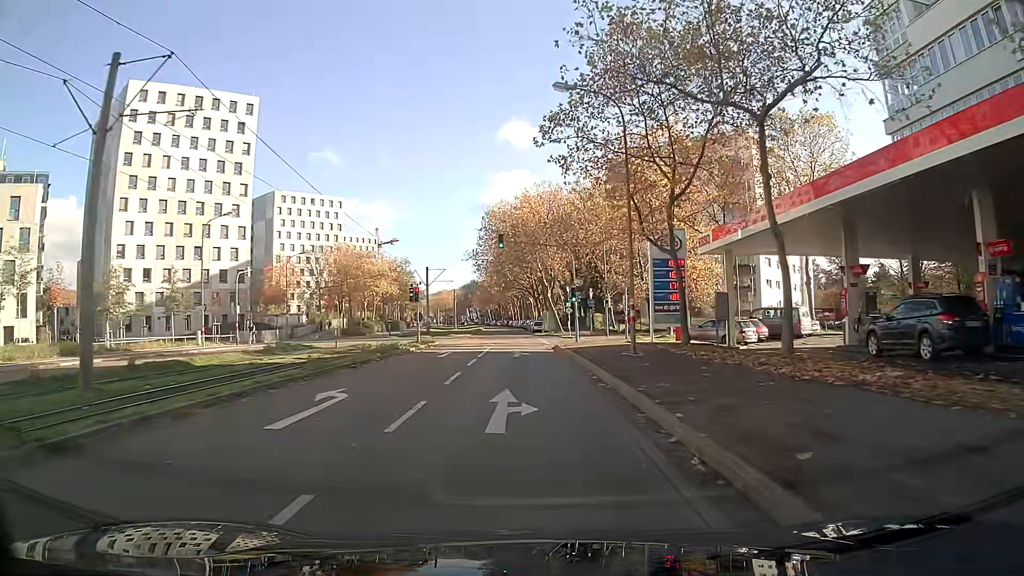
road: tertiary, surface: asphalt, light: Day
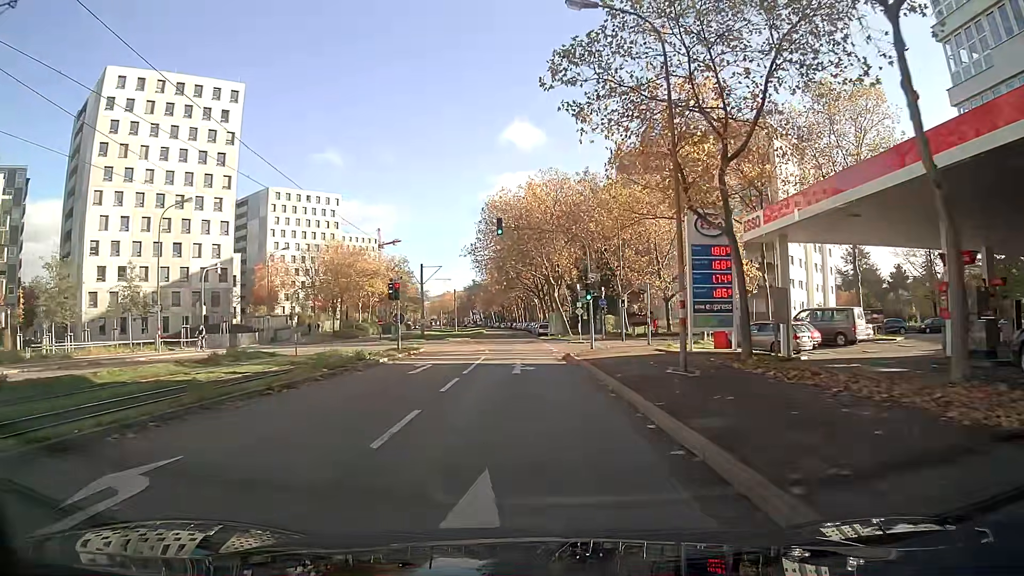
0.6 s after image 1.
(0.0, +6.7) m; 0°
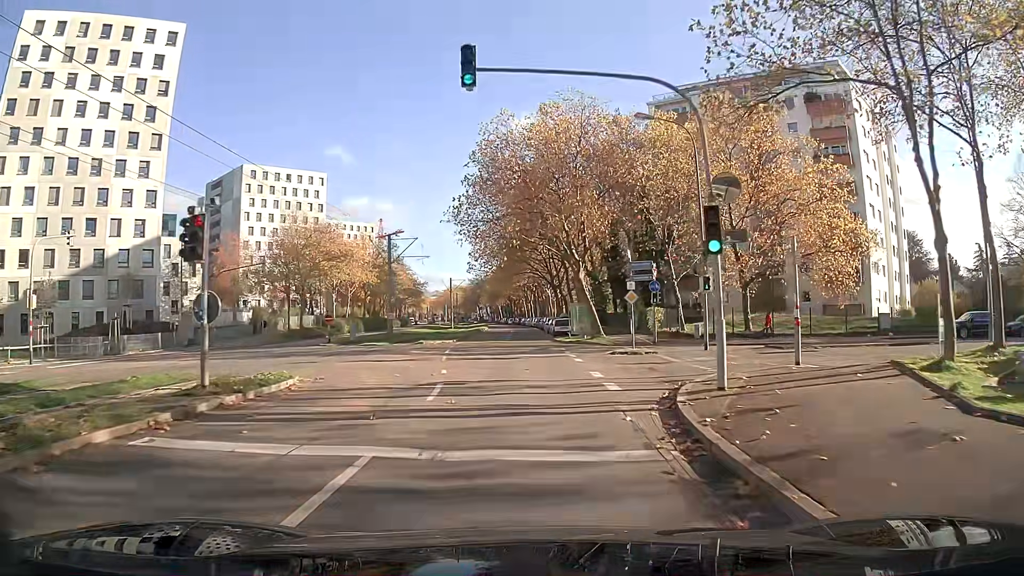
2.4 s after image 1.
(-0.1, +19.7) m; 0°
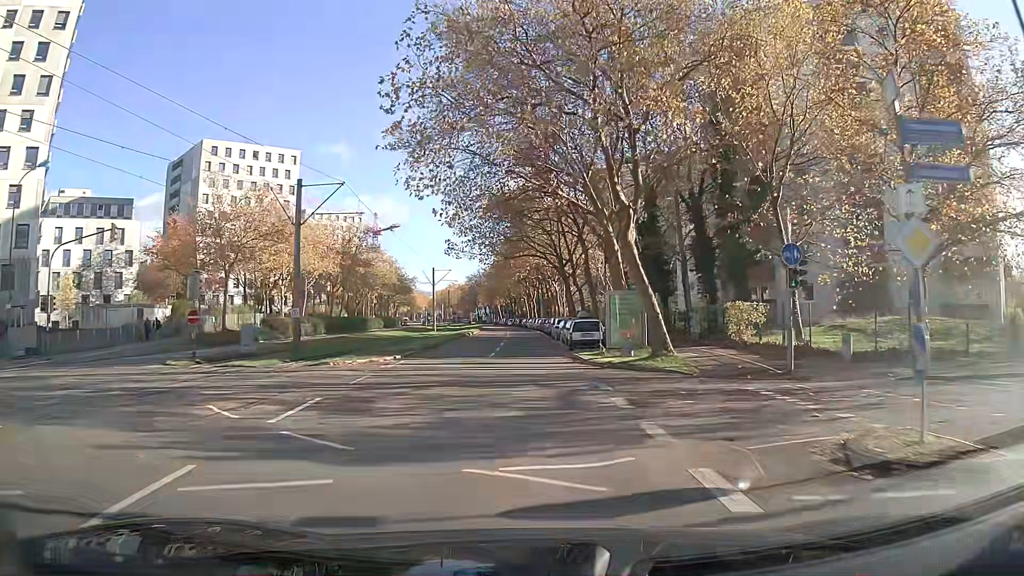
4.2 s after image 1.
(-0.1, +19.6) m; -1°
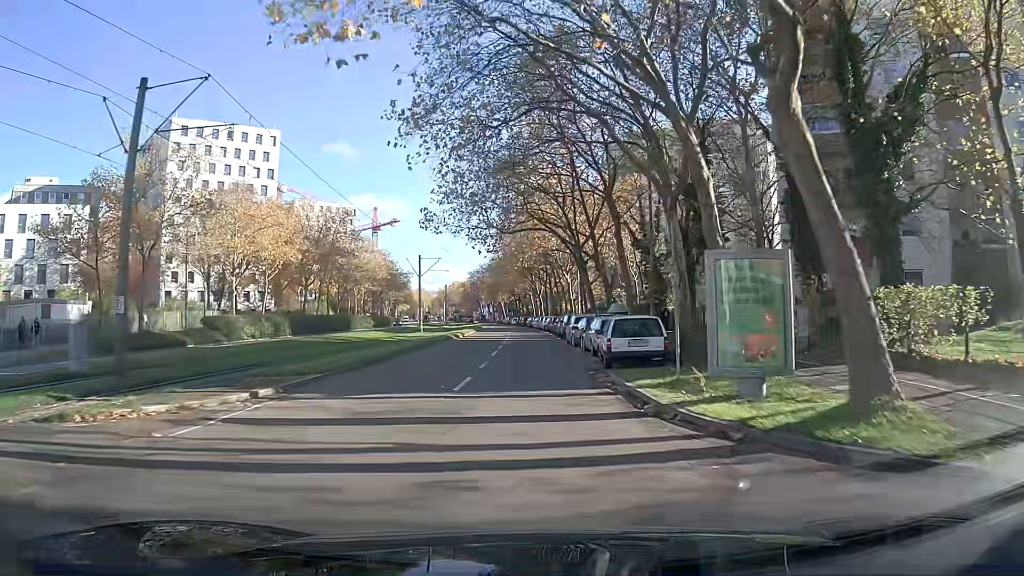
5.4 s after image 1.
(-0.1, +13.4) m; 0°
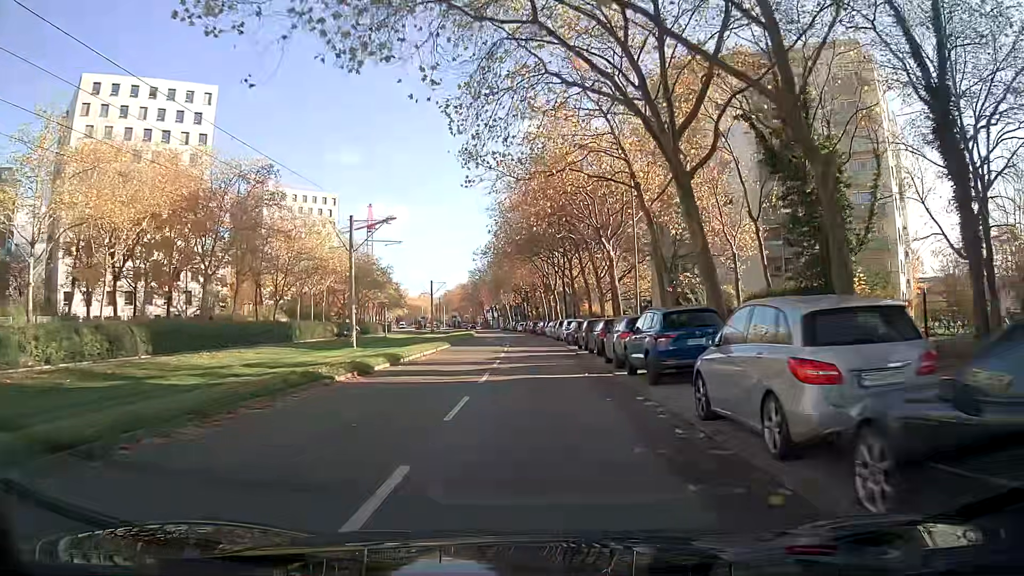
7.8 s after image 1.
(0.0, +27.6) m; 0°
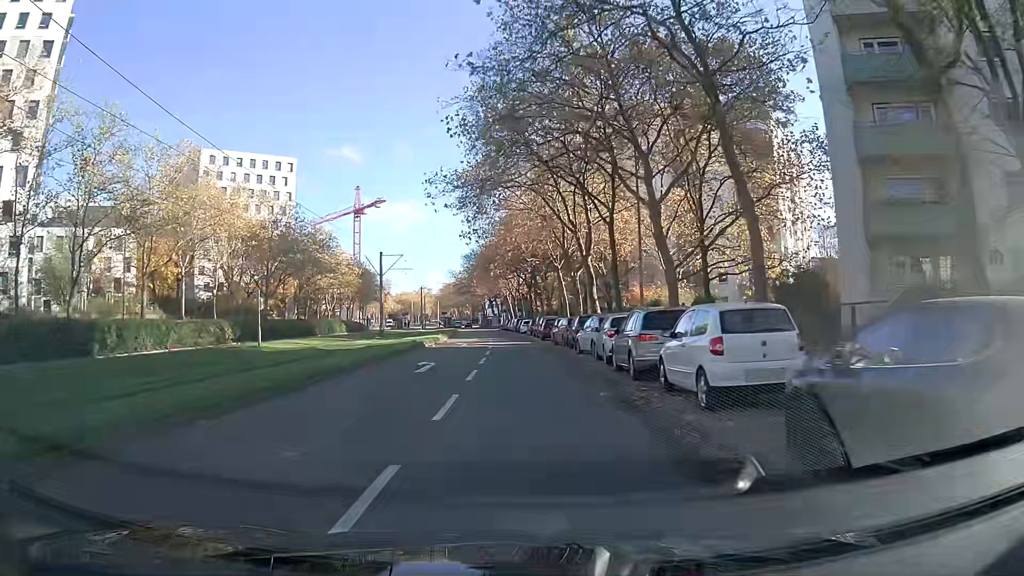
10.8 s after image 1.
(-0.5, +35.5) m; -2°
(0, +10) (0, +20) (0, +30) (-1, +40) (-1, +50) (-2, +60) (-2, +70) (-3, +80) (-4, +90) (-5, +100) m
